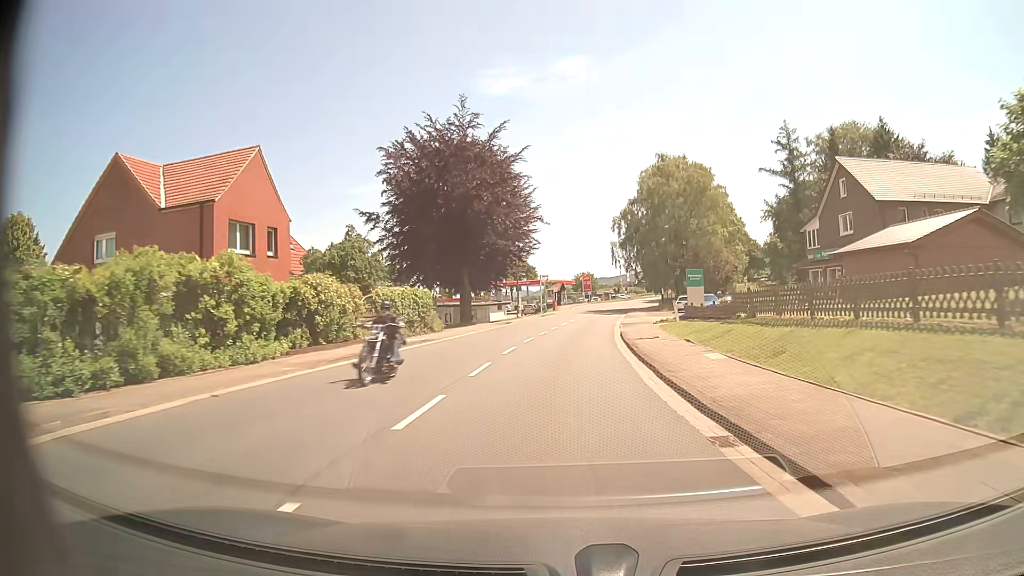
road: tertiary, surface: asphalt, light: Day
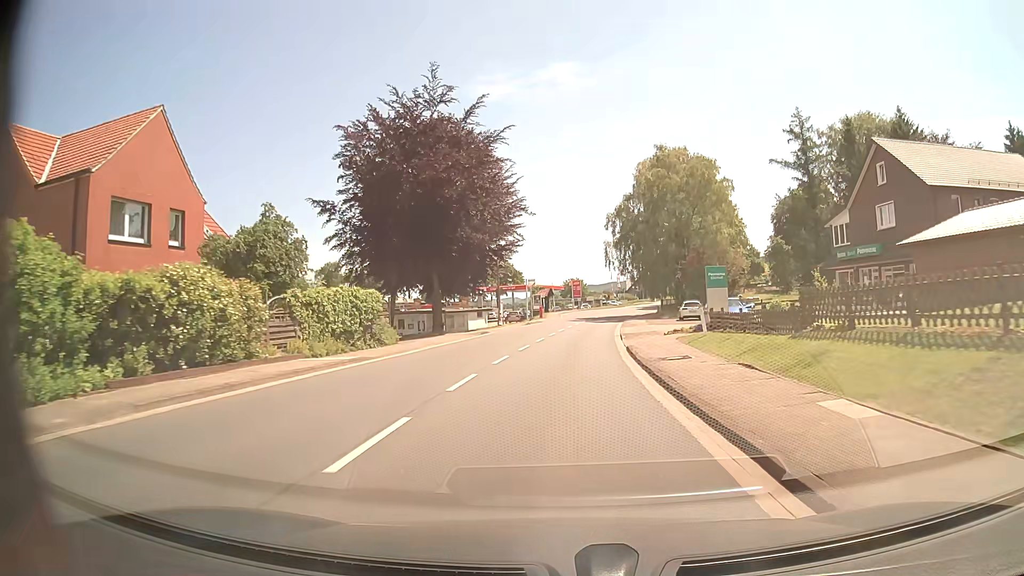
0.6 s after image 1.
(+0.1, +8.0) m; +1°
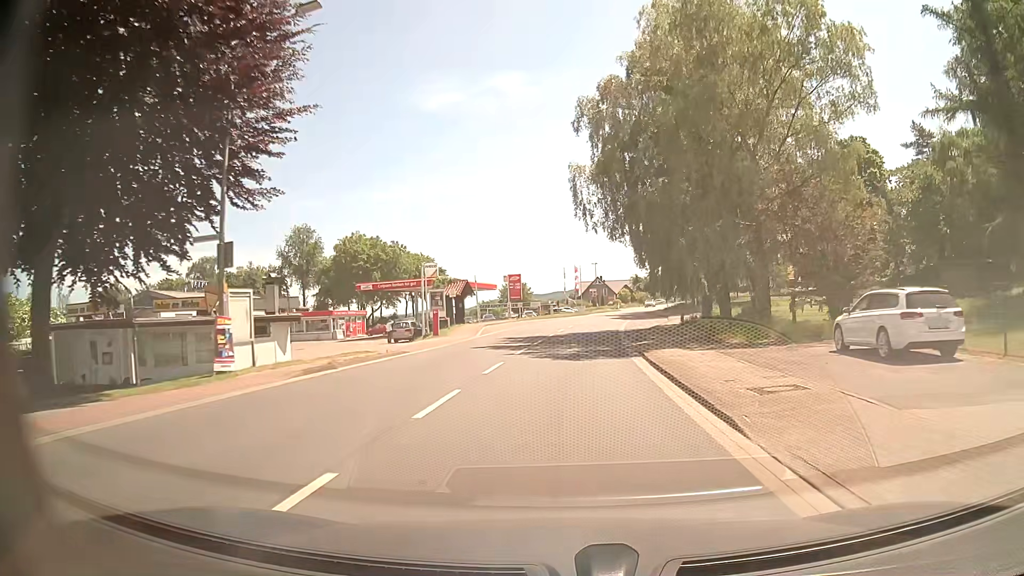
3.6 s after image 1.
(+1.7, +39.5) m; +5°
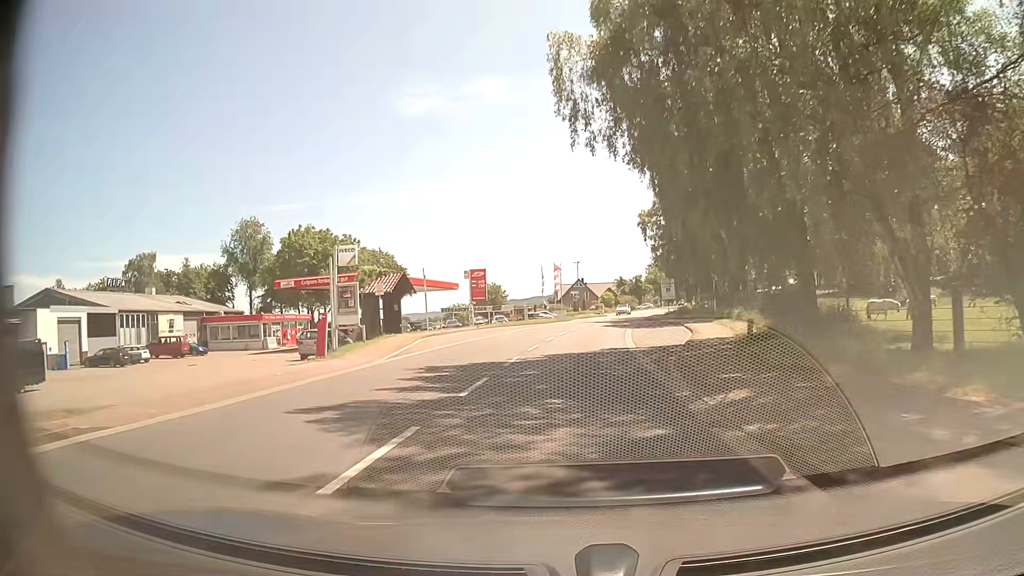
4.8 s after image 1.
(+0.3, +15.7) m; +2°
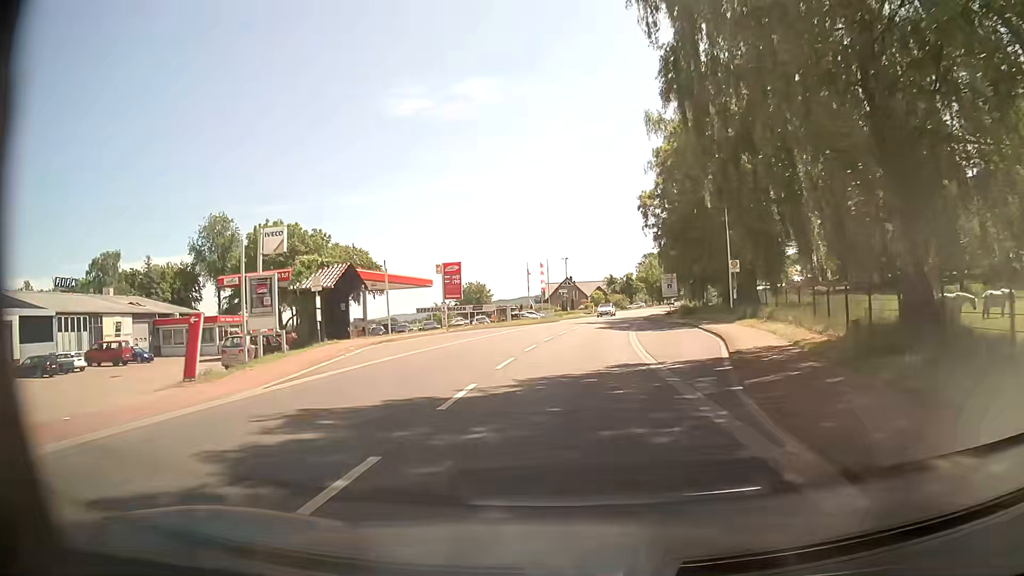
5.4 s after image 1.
(0.0, +7.8) m; +1°
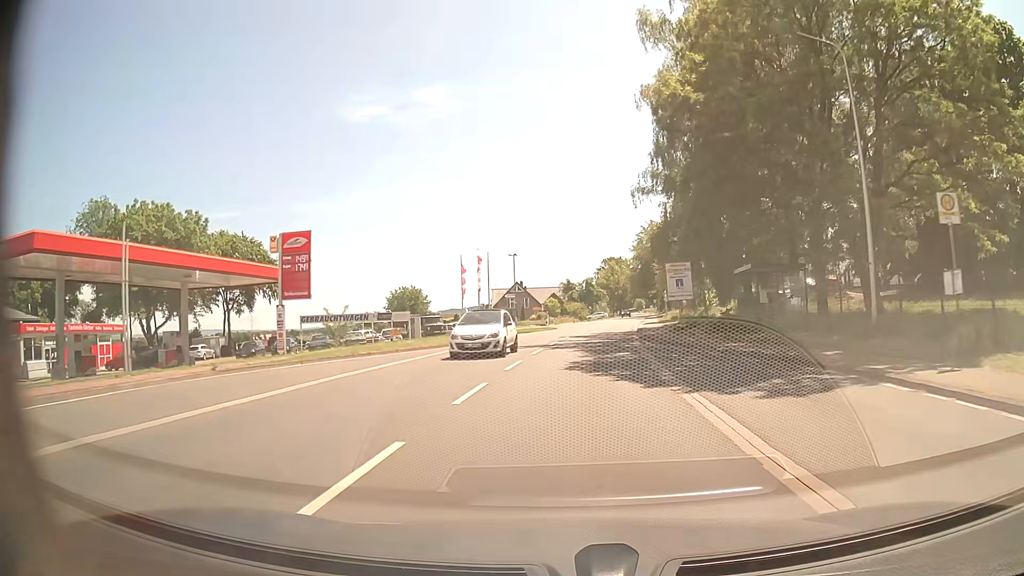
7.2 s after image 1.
(+0.9, +23.4) m; +4°
(0, +10) (+1, +20) (+1, +30) (+3, +40) (+4, +50) (+5, +60) (+6, +70) (+8, +80) (+9, +90) (+10, +99) m
